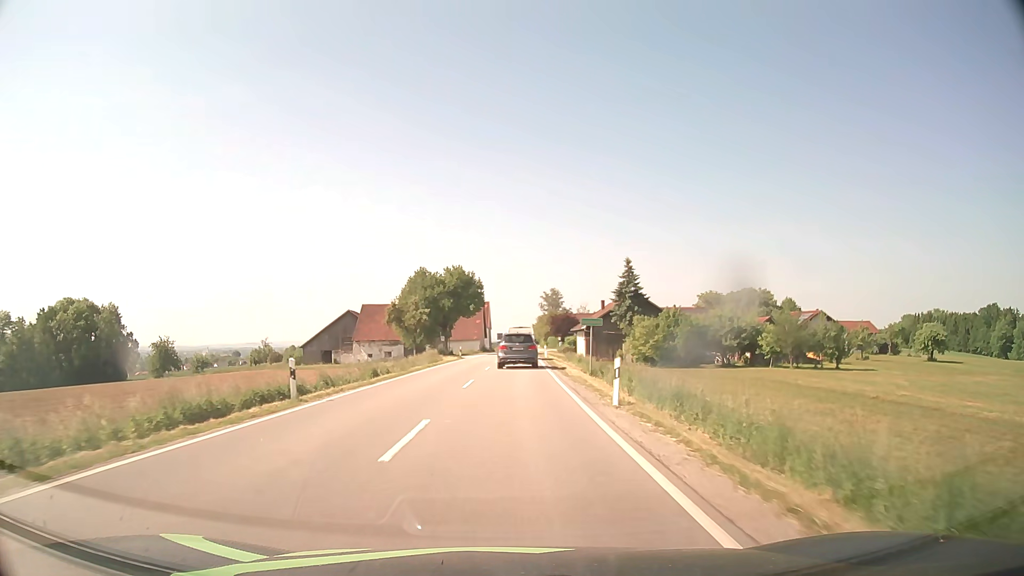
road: secondary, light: Day
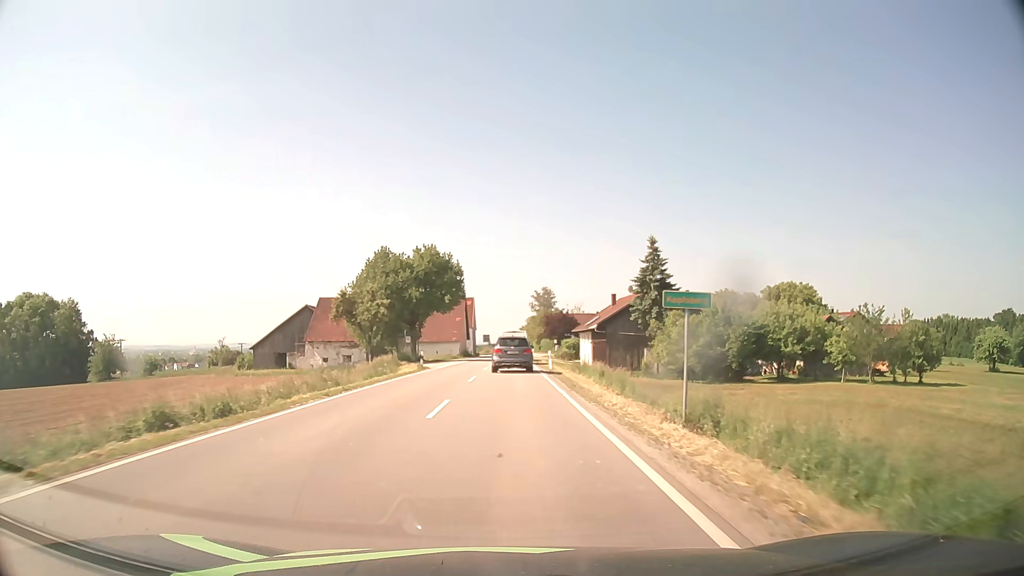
(+0.2, +19.4) m; +1°
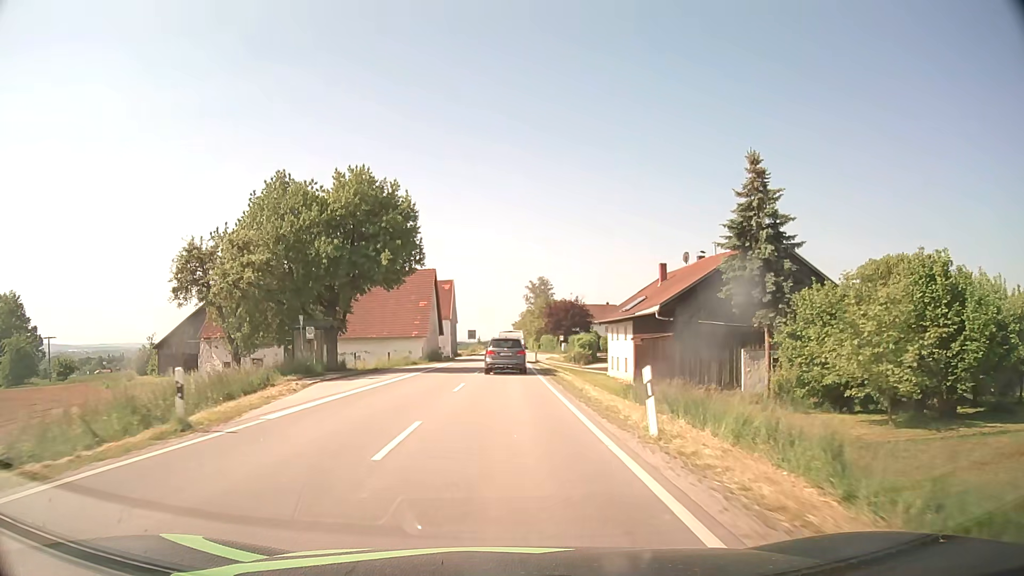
(+0.2, +28.4) m; +1°
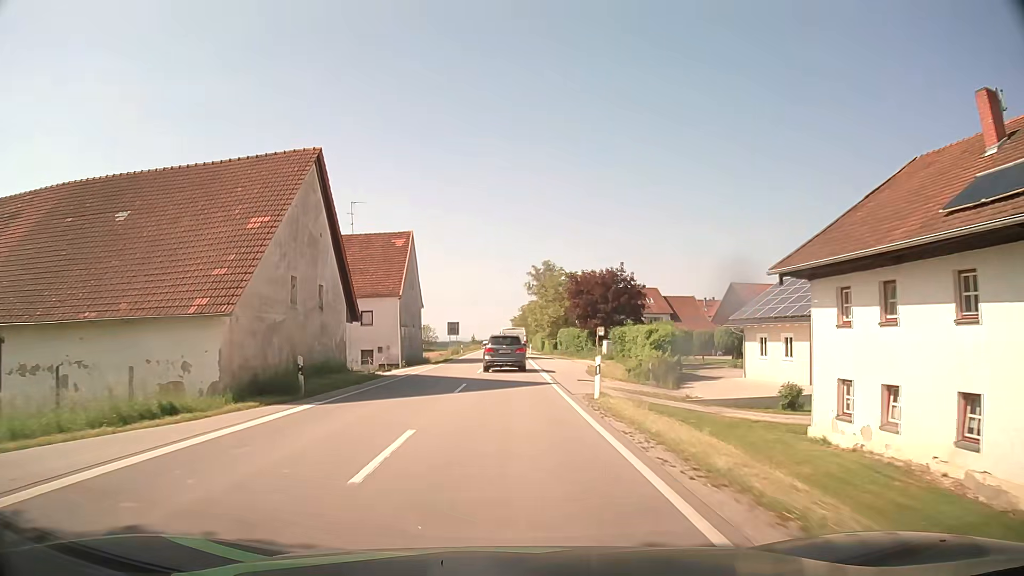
(+0.1, +37.4) m; 0°
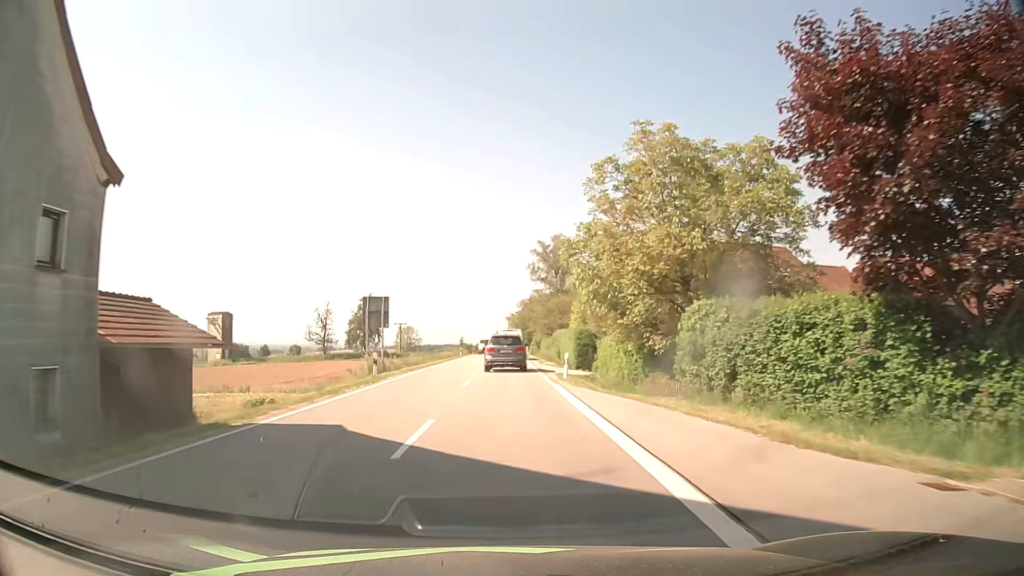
(+0.4, +46.7) m; +1°
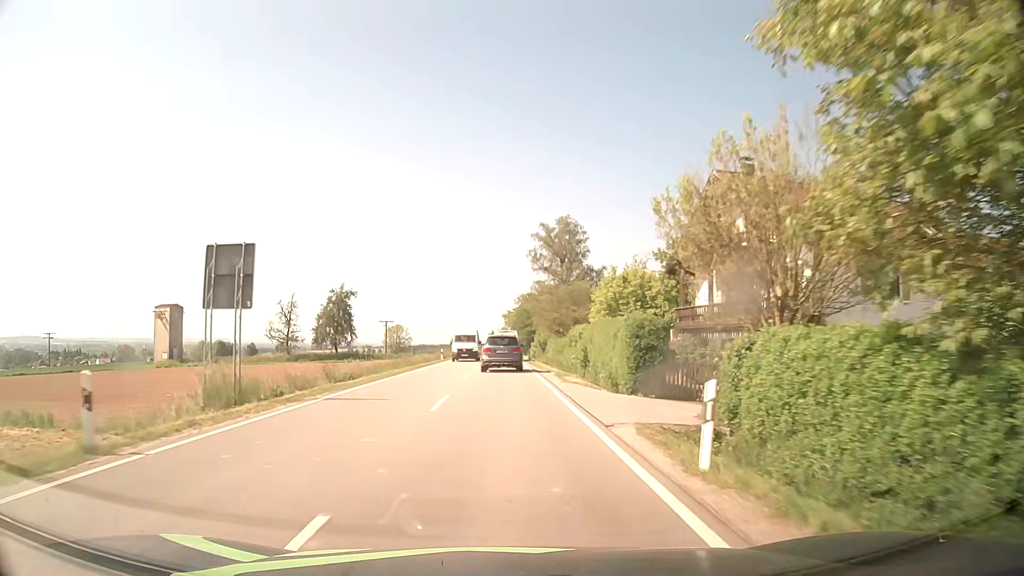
(0.0, +18.8) m; 0°
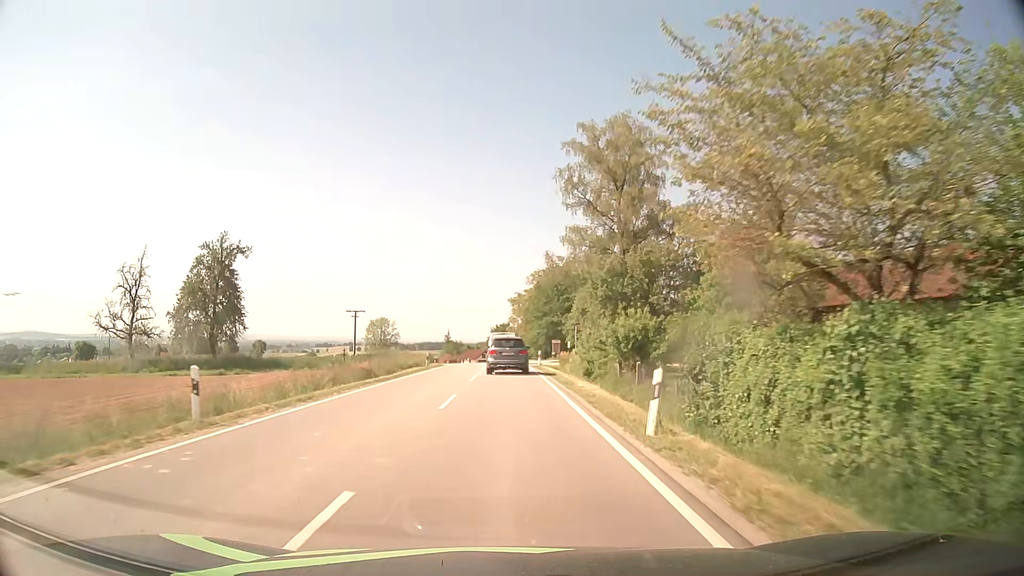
(0.0, +47.3) m; 0°
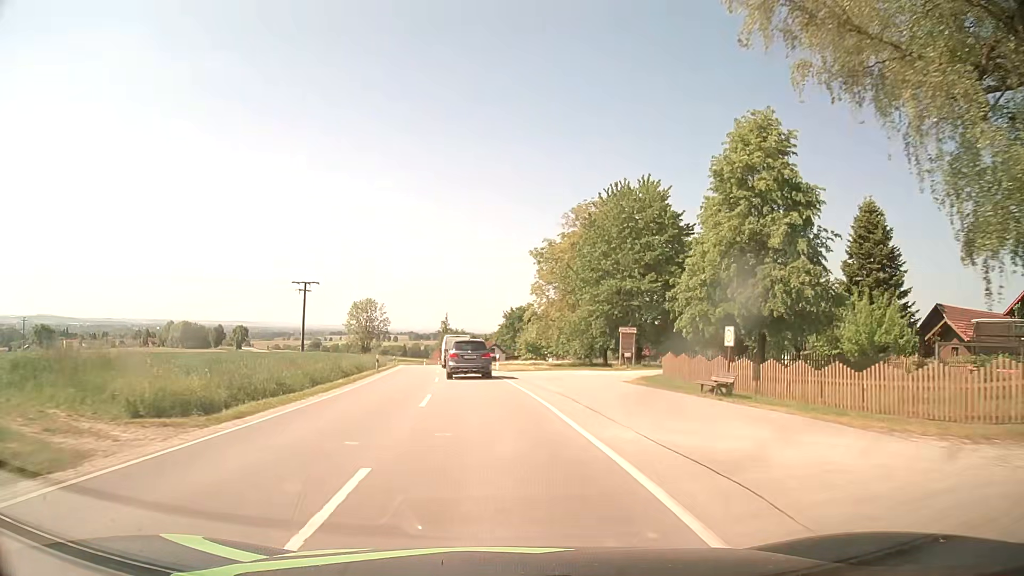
(-0.1, +46.7) m; -1°
(0, +10) (-1, +20) (-1, +30) (-2, +40) (-3, +50) (-5, +60) (-6, +70) (-8, +80) (-10, +89) (-12, +99) m
